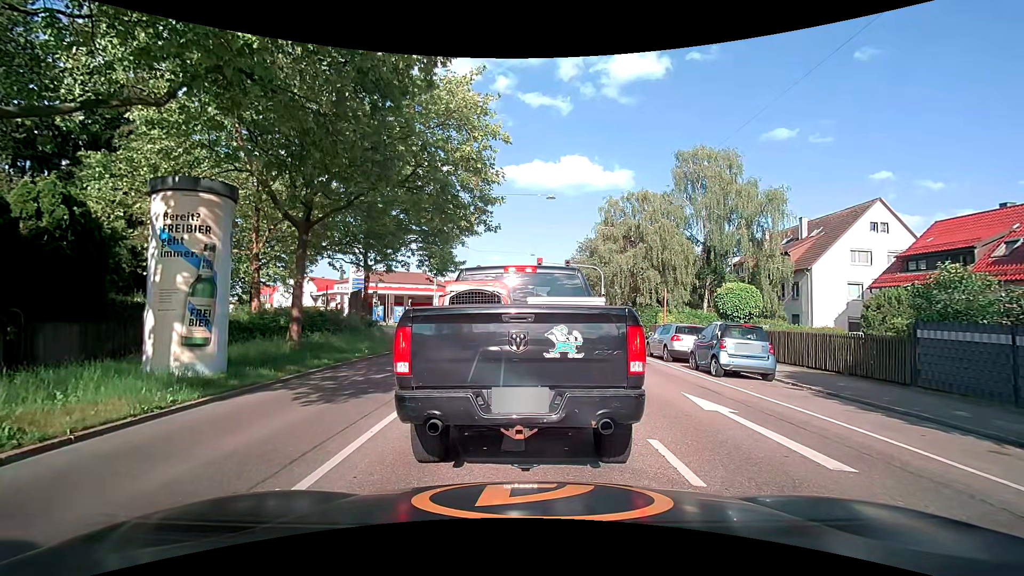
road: secondary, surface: asphalt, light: Day
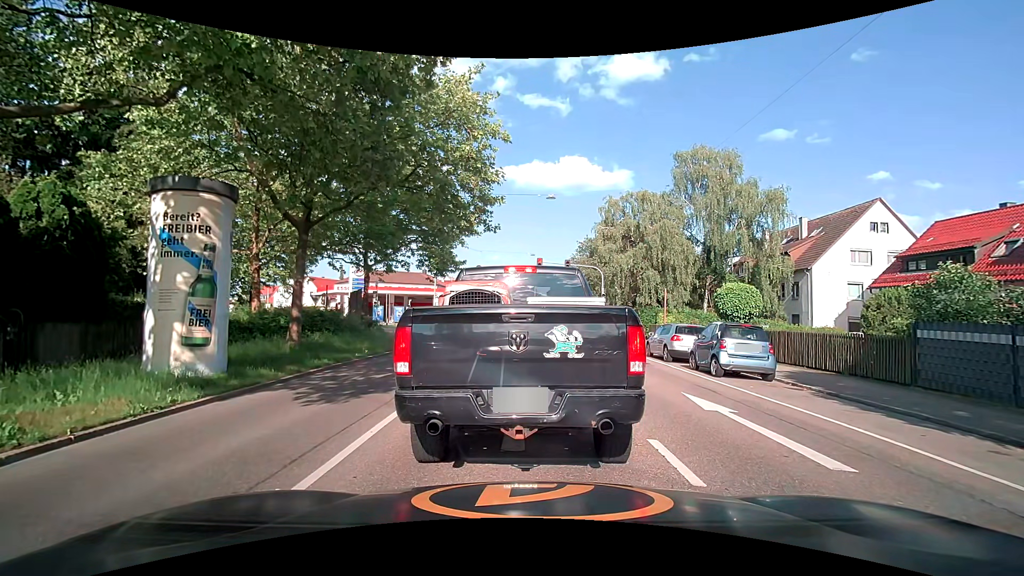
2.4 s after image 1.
(0.0, 0.0) m; 0°
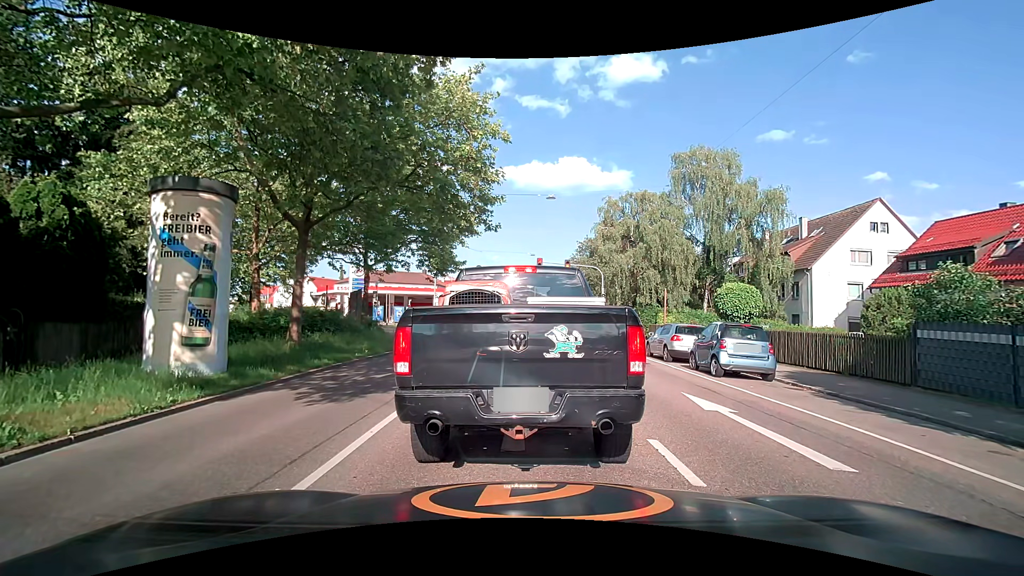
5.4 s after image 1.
(0.0, 0.0) m; 0°
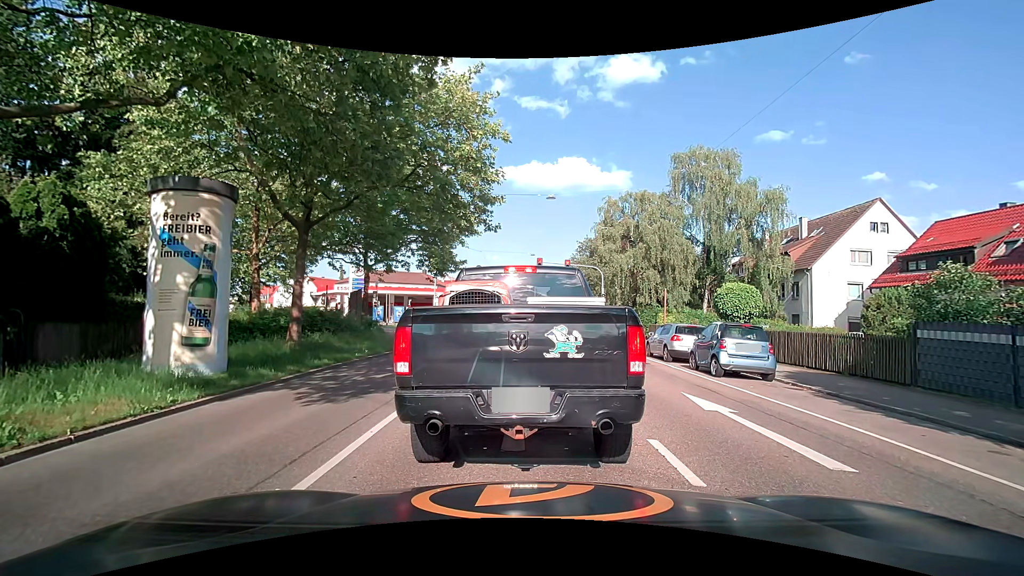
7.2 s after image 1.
(0.0, 0.0) m; 0°
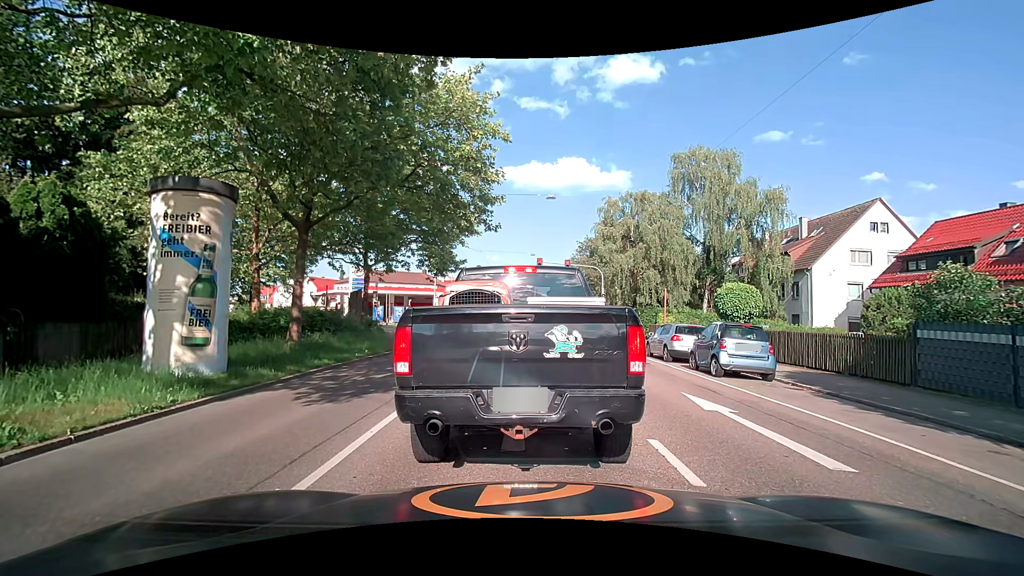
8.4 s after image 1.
(0.0, 0.0) m; 0°
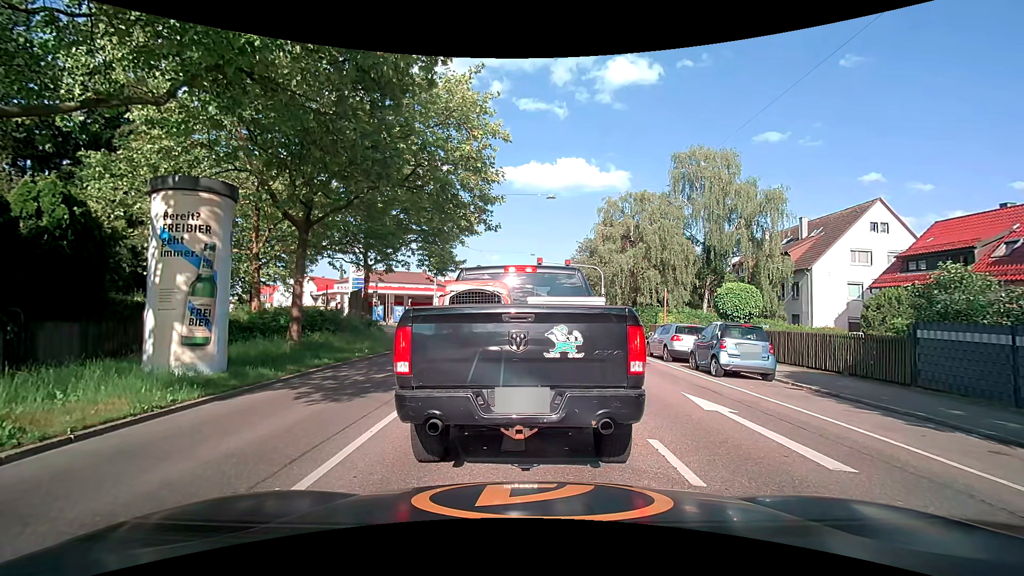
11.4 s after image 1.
(0.0, 0.0) m; 0°
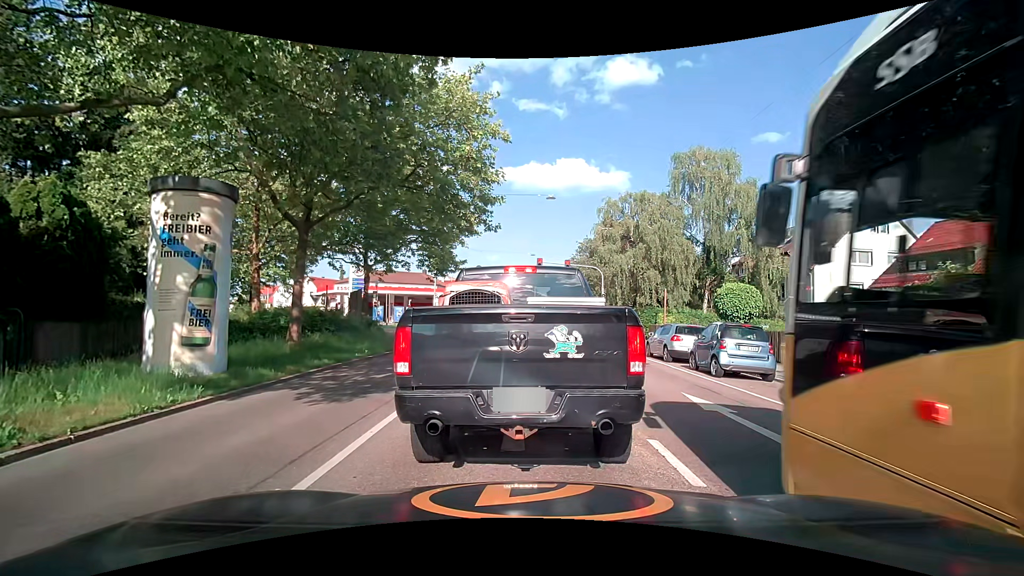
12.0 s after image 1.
(0.0, 0.0) m; 0°
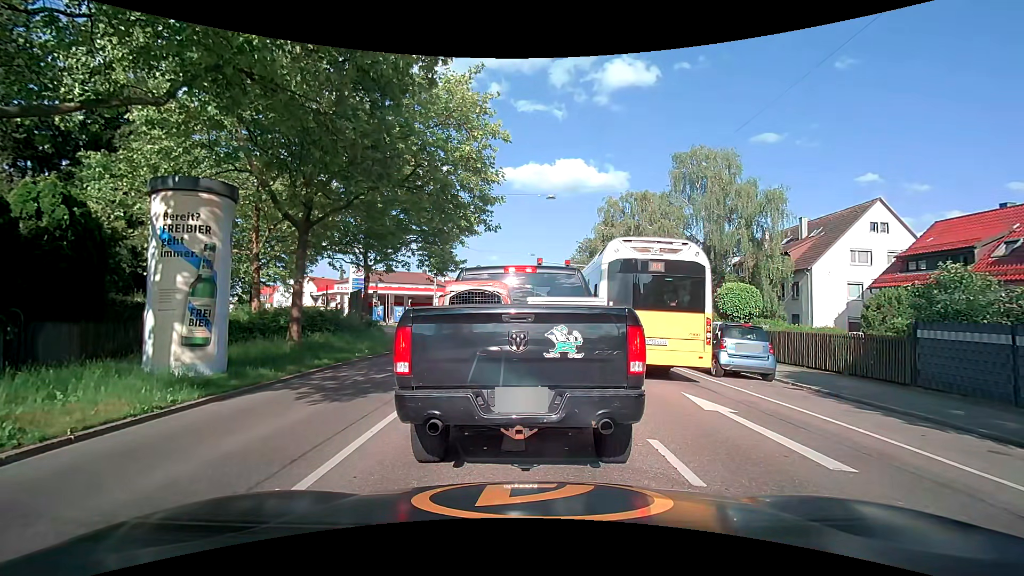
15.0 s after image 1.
(0.0, 0.0) m; 0°
